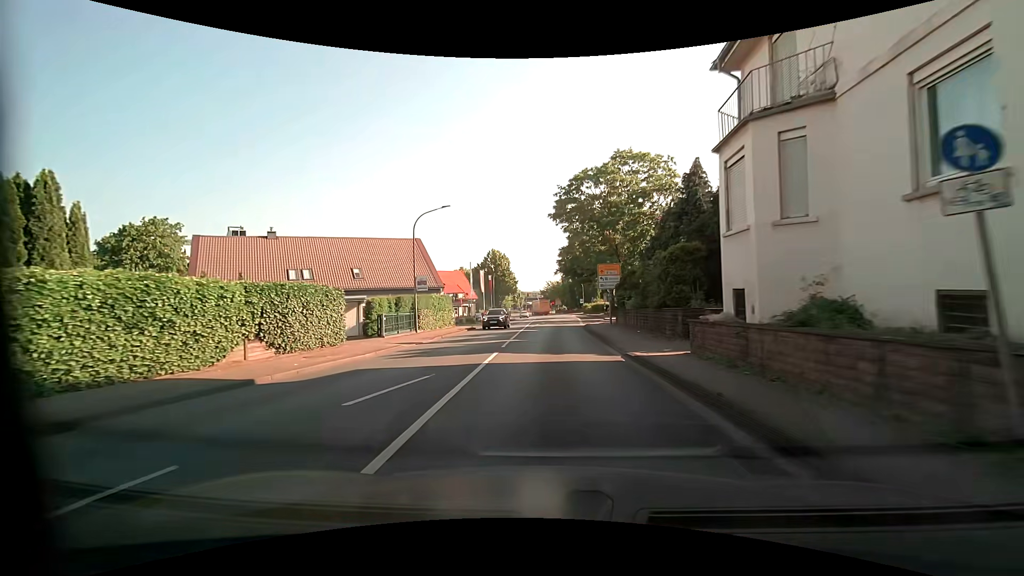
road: primary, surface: asphalt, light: Day
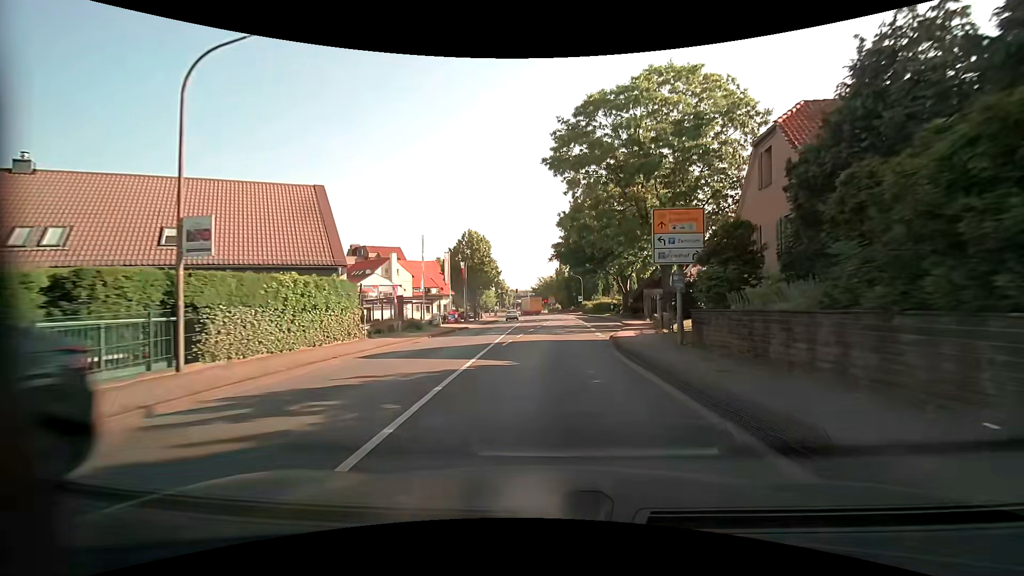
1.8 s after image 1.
(0.0, +20.2) m; +1°
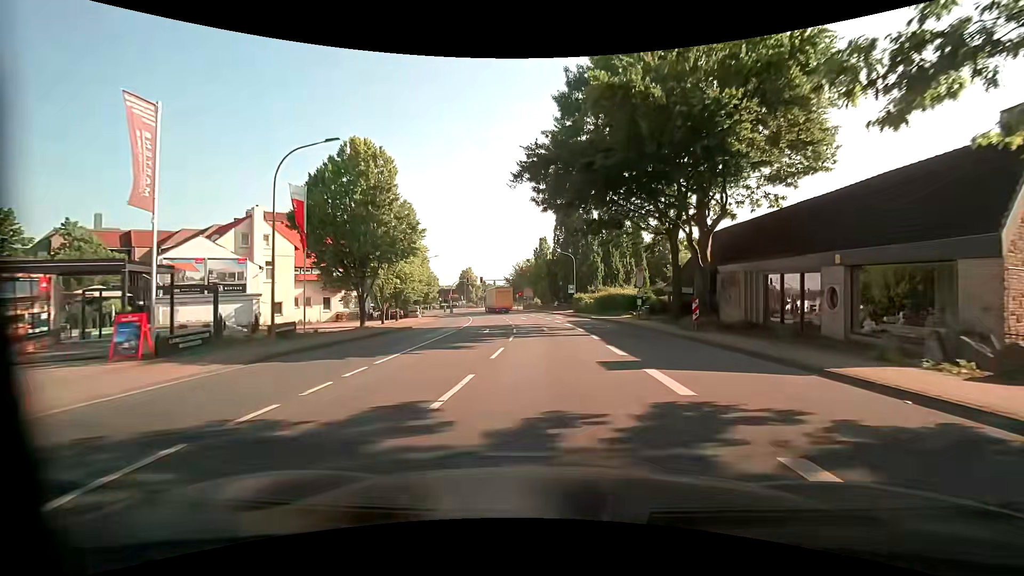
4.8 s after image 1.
(+0.8, +35.3) m; +2°
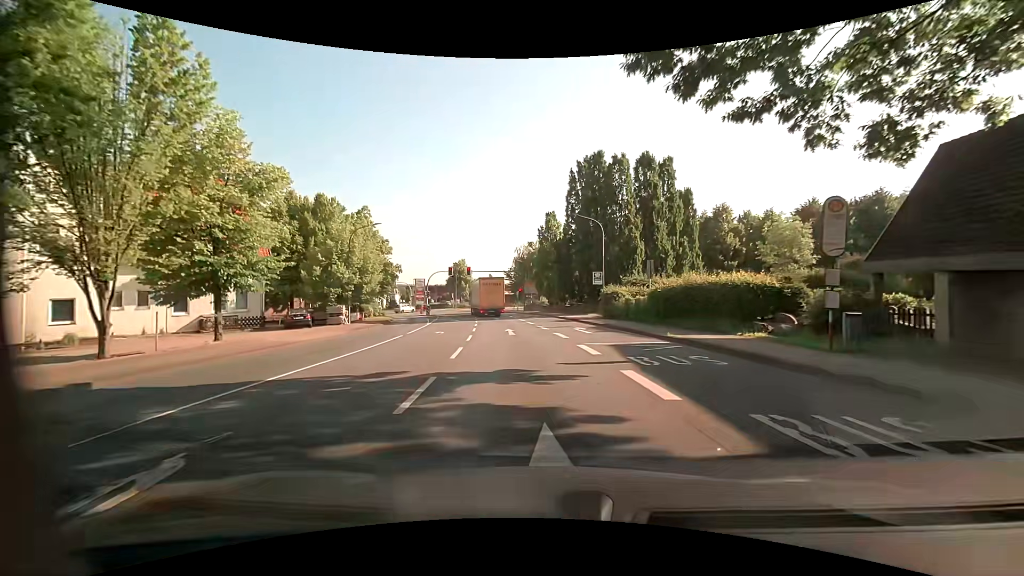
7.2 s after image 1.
(-0.1, +24.4) m; 0°
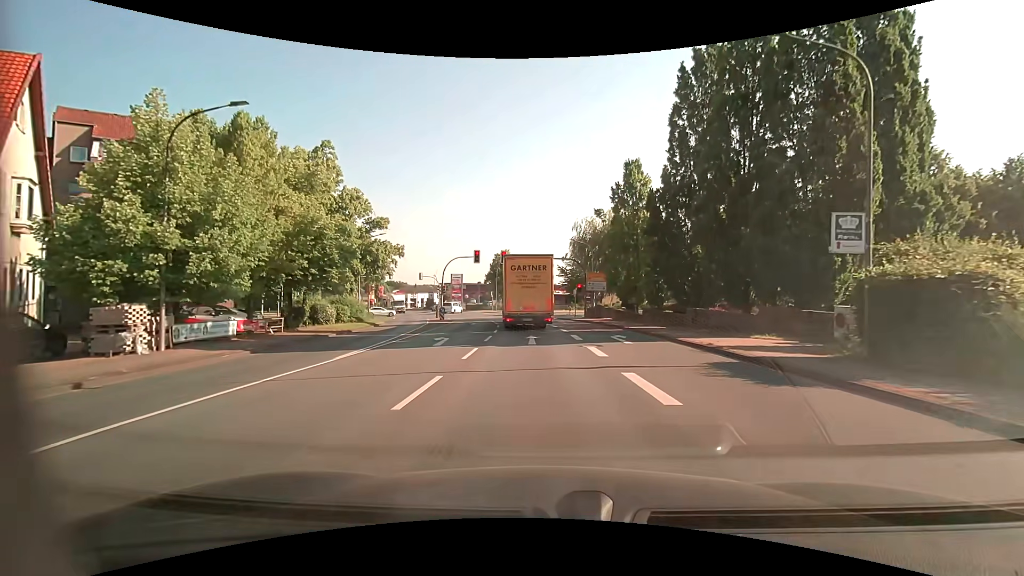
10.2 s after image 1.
(-1.6, +23.7) m; -7°
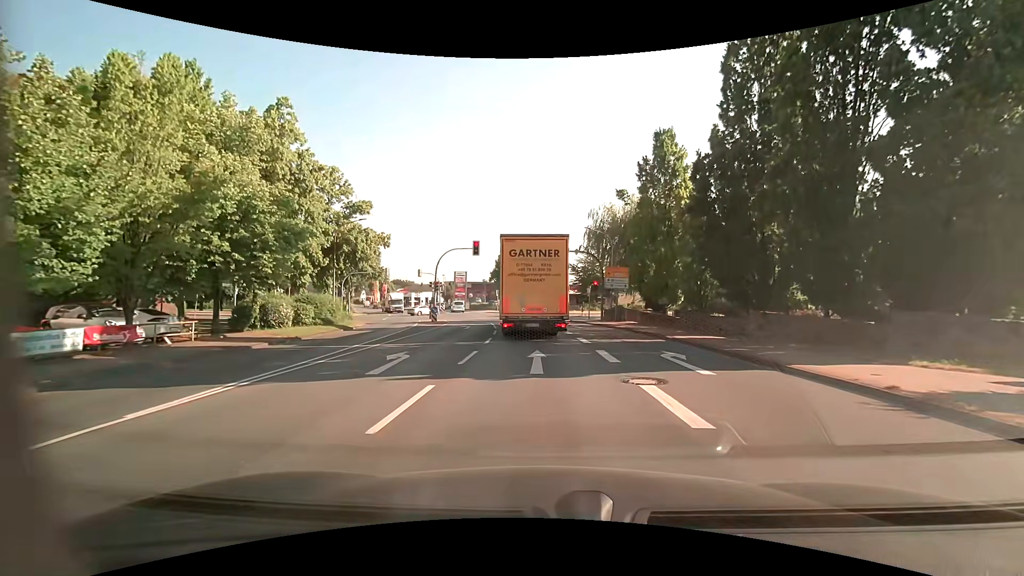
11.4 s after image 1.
(-0.1, +7.1) m; -1°
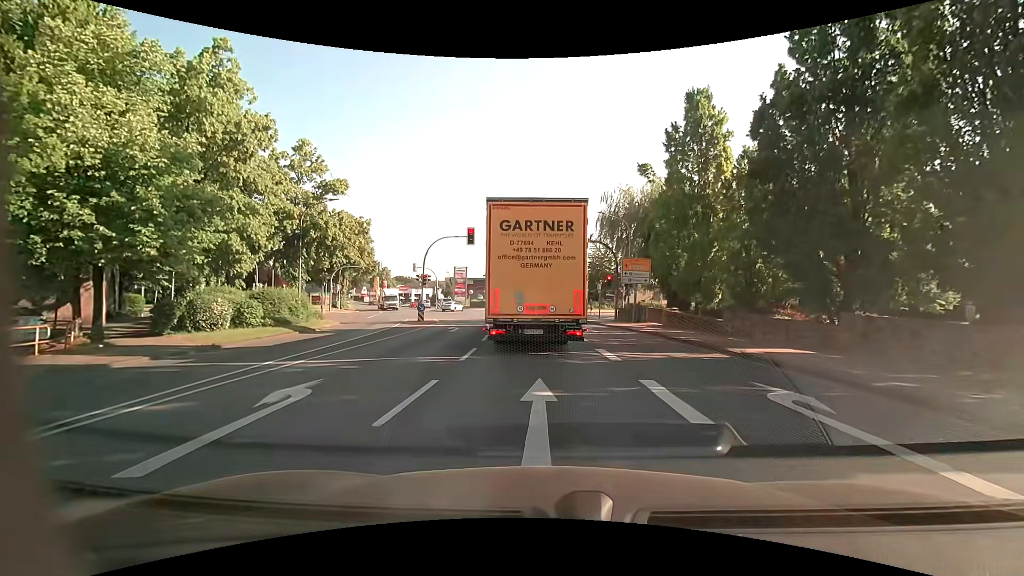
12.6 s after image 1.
(-0.1, +5.7) m; -1°
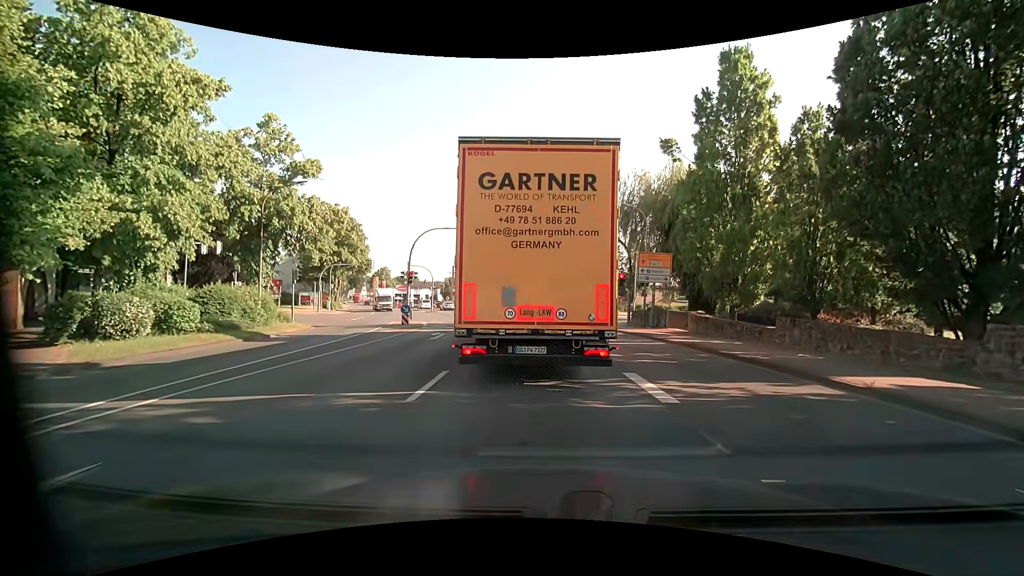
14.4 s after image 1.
(0.0, +4.3) m; -2°
(0, +10) (0, +20) (-1, +30) (-2, +40) (-3, +50) (-6, +60) (-8, +69) (-11, +79) (-15, +88) (-19, +97) m
